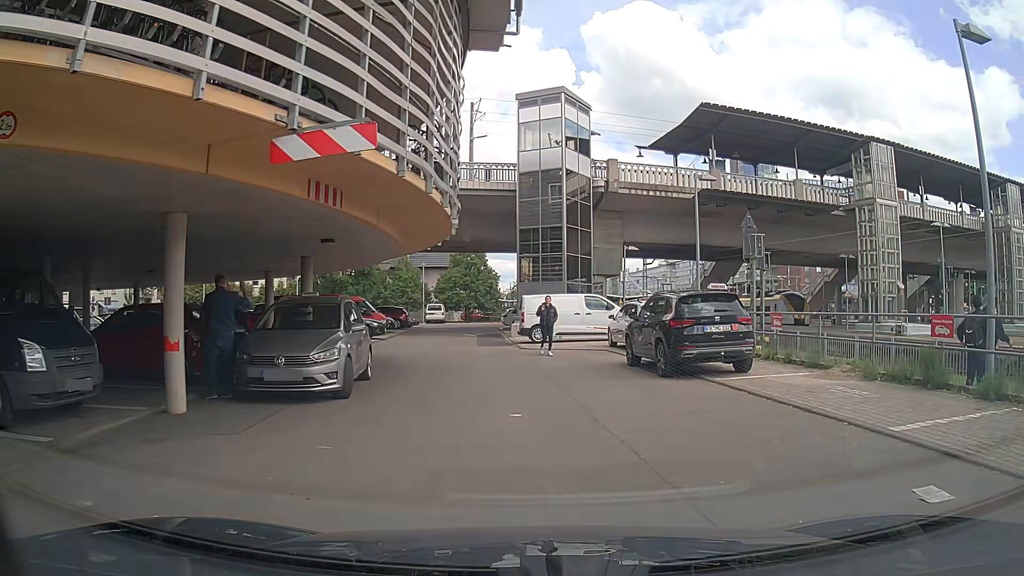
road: service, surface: asphalt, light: Day
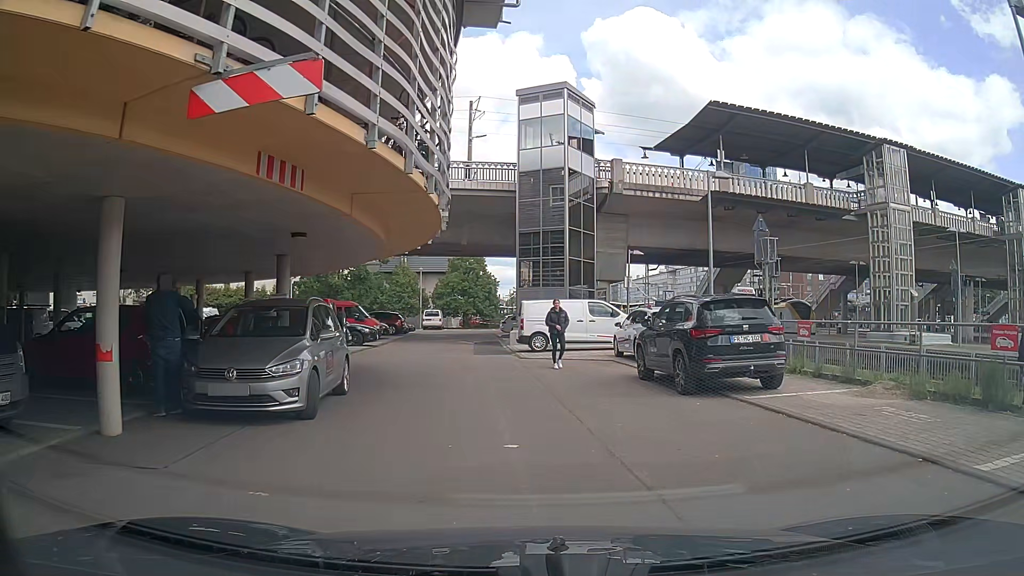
(0.0, +1.7) m; +2°
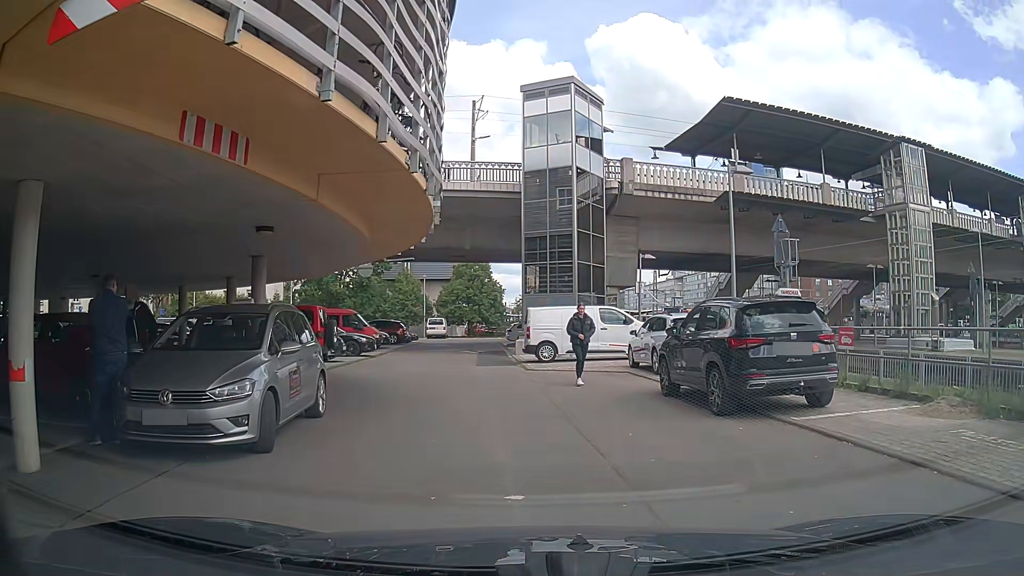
(-0.1, +1.8) m; -3°
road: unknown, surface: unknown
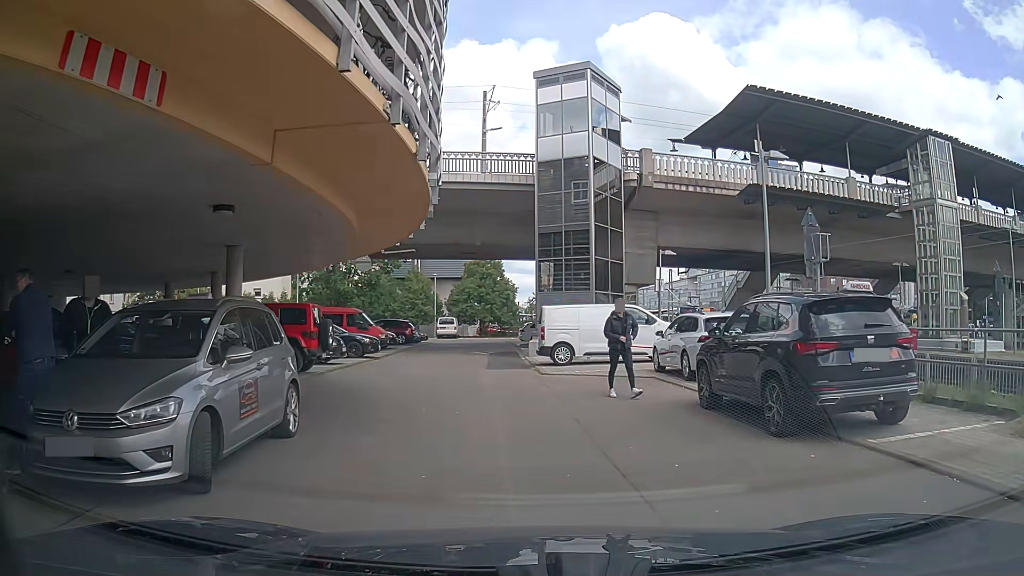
(0.0, +1.8) m; -1°
